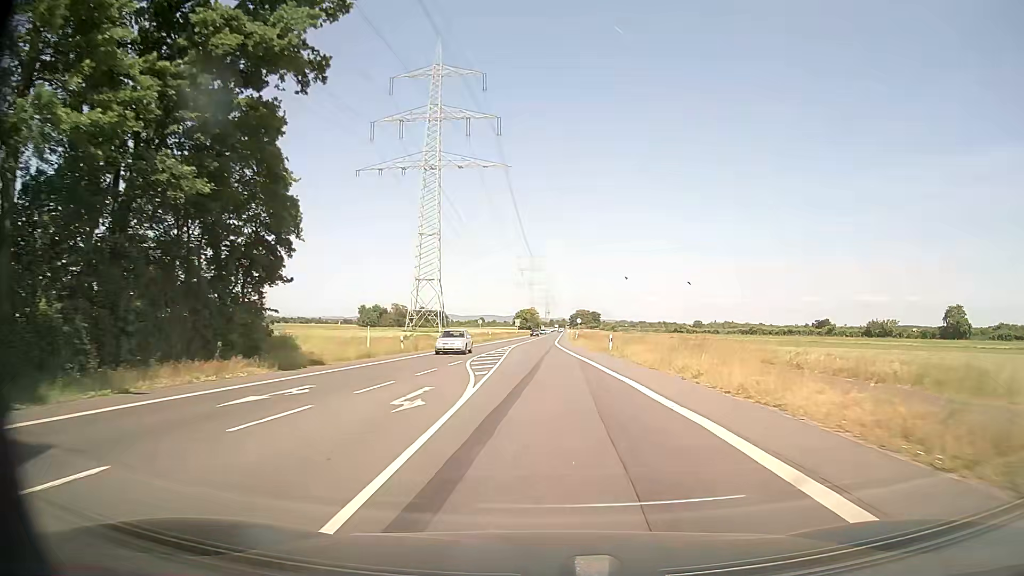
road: secondary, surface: asphalt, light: Day
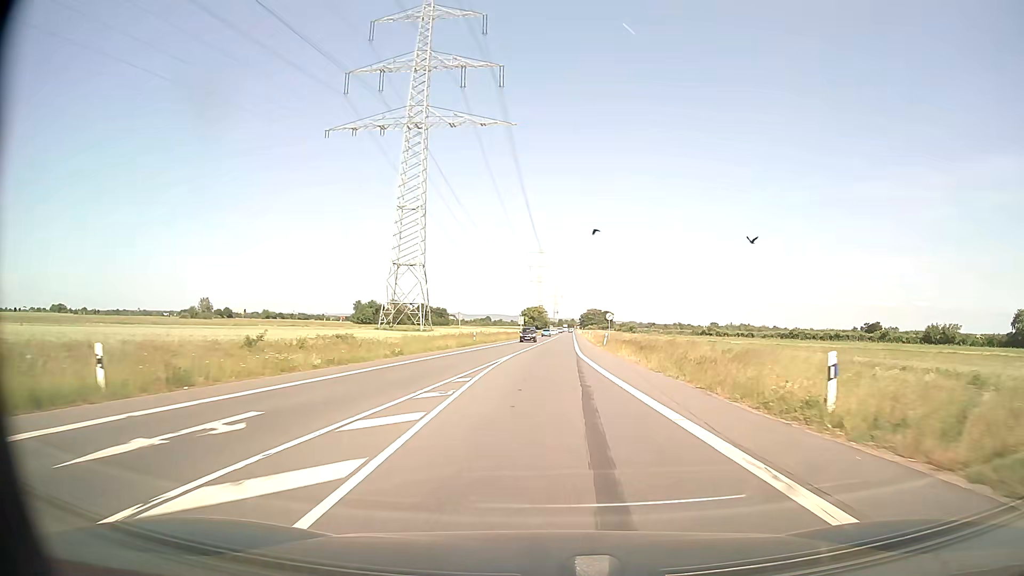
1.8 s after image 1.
(-0.5, +31.2) m; -1°
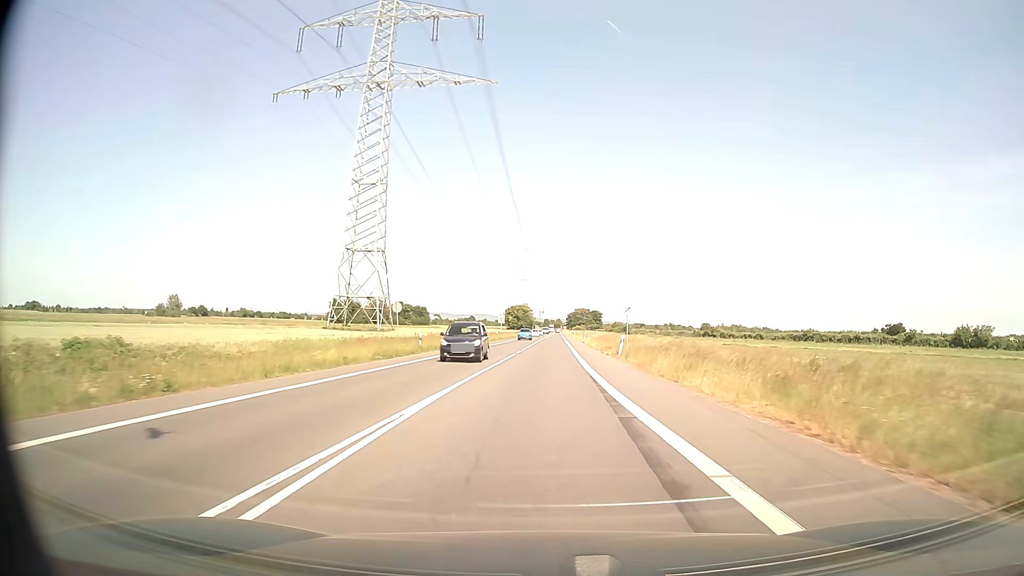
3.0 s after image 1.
(+0.2, +21.3) m; +1°
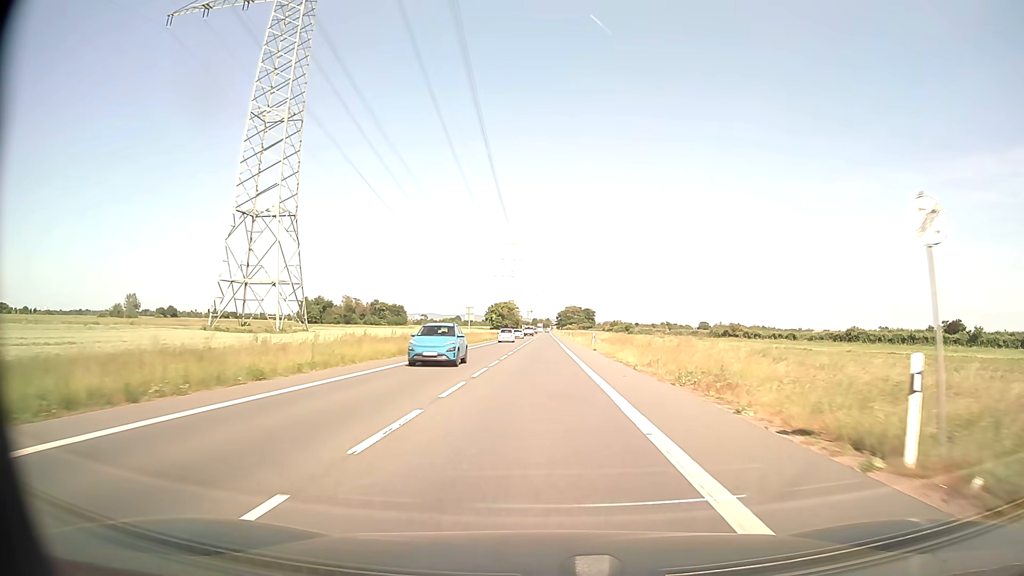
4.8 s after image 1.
(+0.5, +33.0) m; +1°
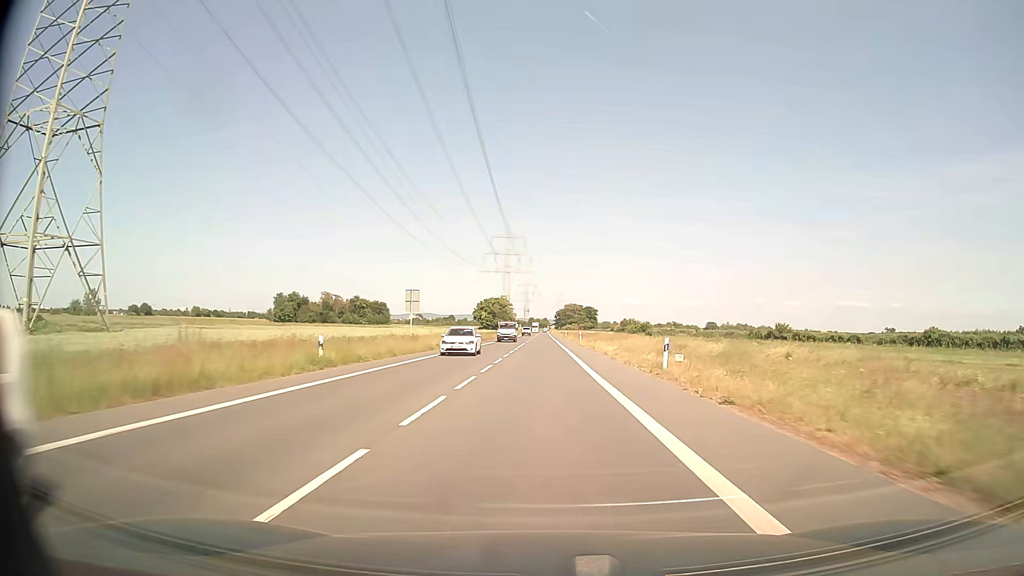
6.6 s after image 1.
(+0.1, +34.2) m; 0°
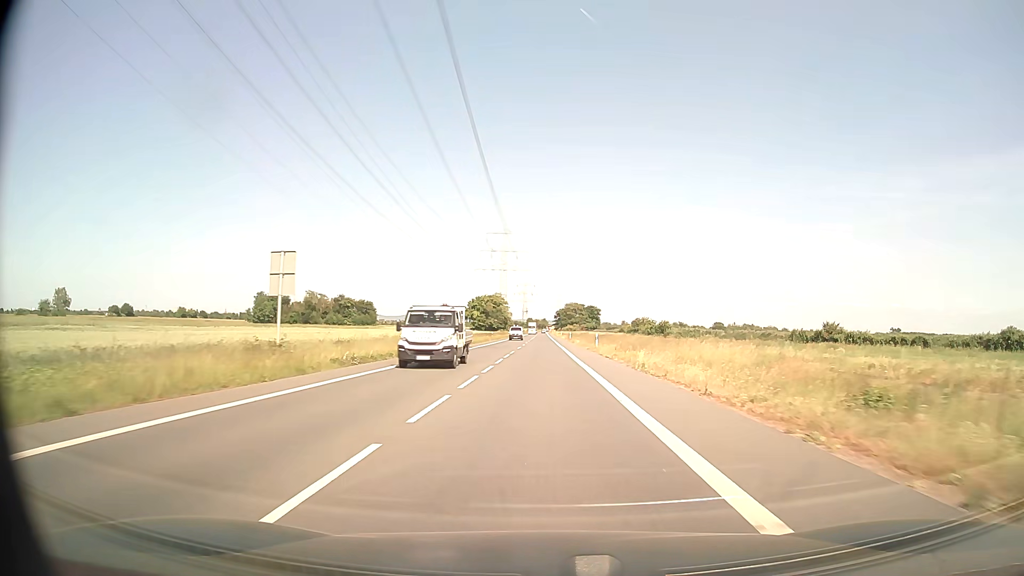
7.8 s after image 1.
(0.0, +23.6) m; 0°
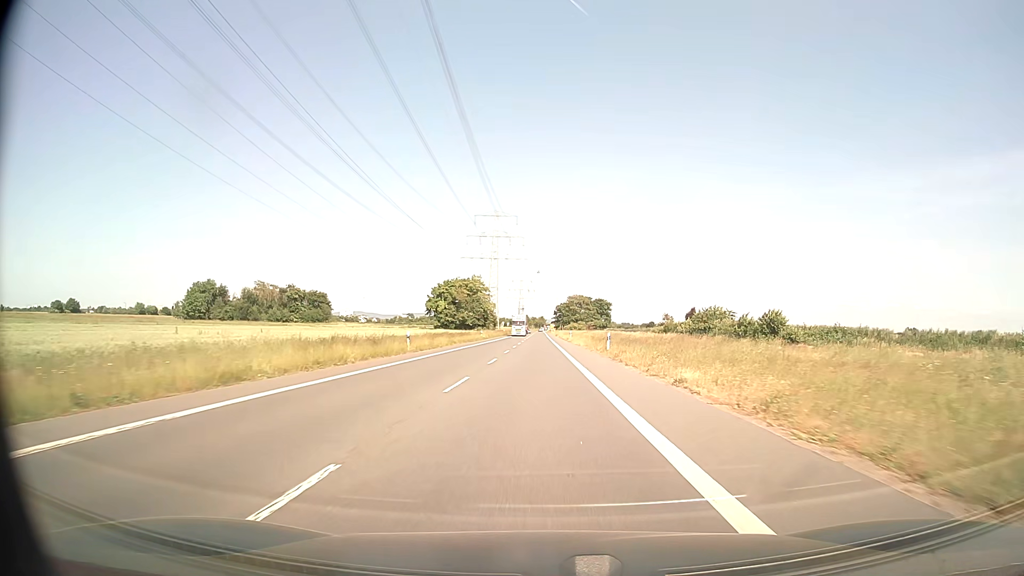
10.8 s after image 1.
(+0.3, +61.7) m; 0°
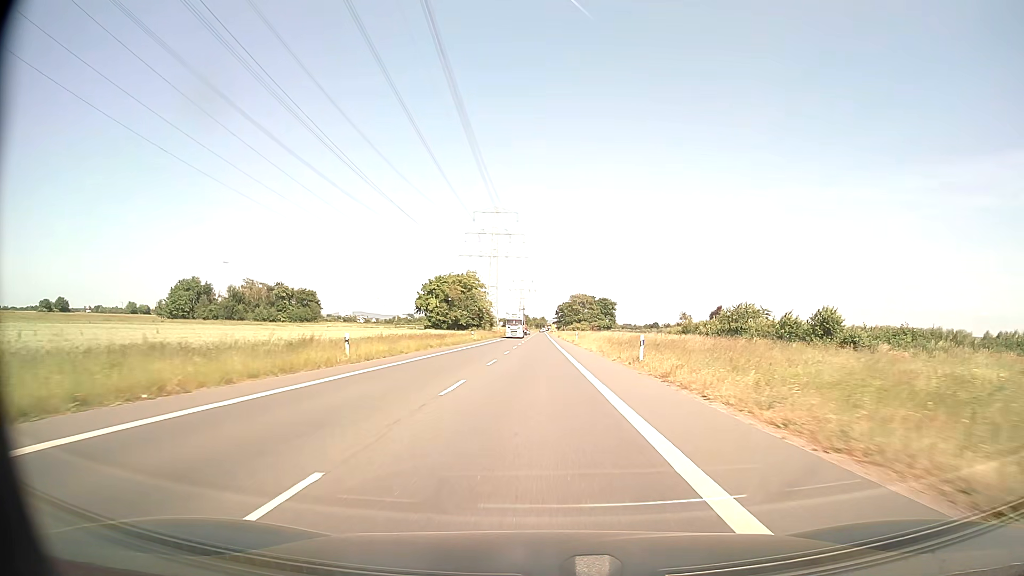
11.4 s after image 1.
(0.0, +12.7) m; 0°
(0, +10) (0, +20) (0, +30) (0, +40) (0, +50) (0, +60) (0, +70) (0, +80) (0, +90) (0, +100) m
